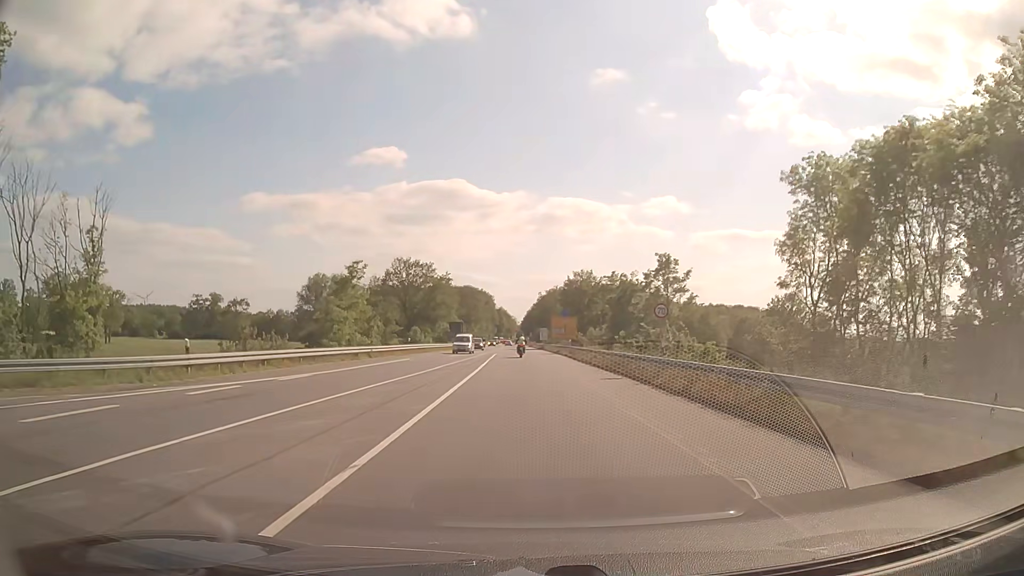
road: secondary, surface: asphalt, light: Day
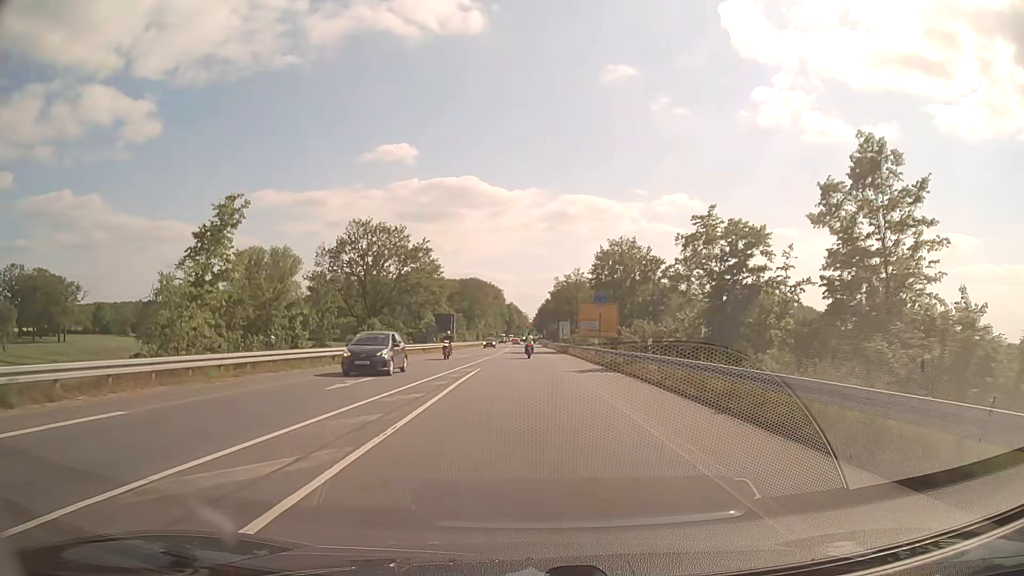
(-0.3, +33.1) m; -1°
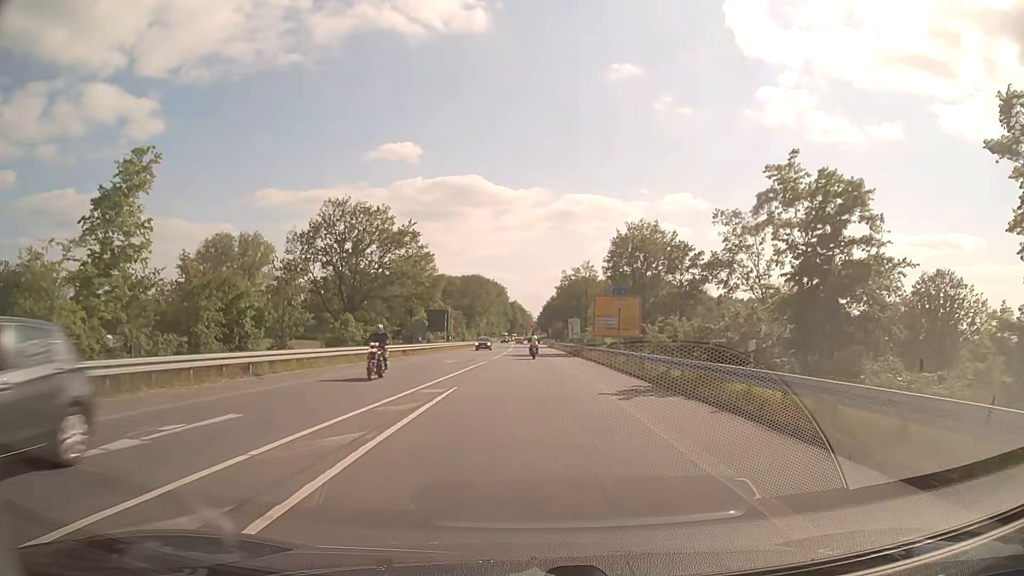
(0.0, +10.7) m; 0°
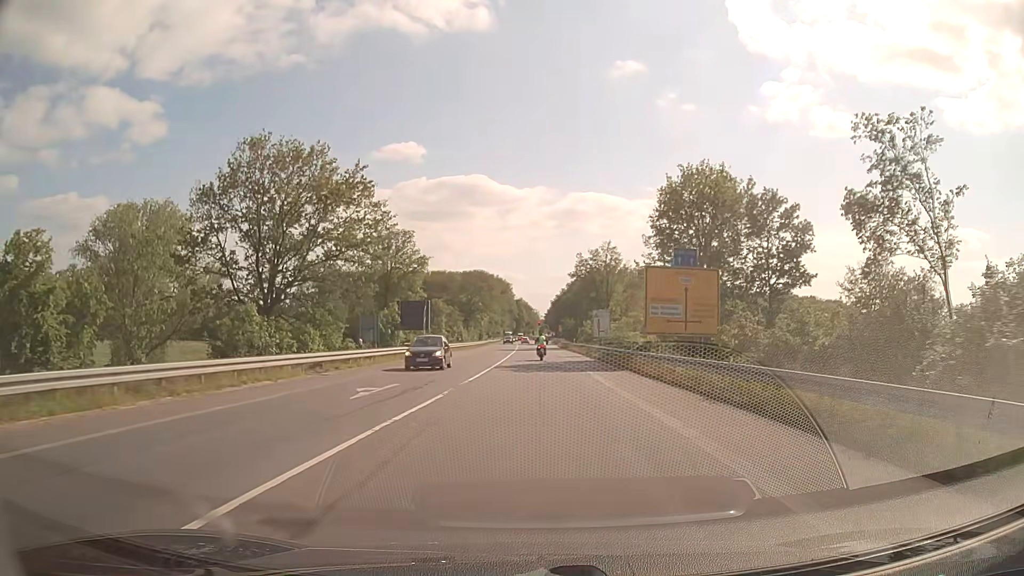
(-0.1, +20.8) m; -1°
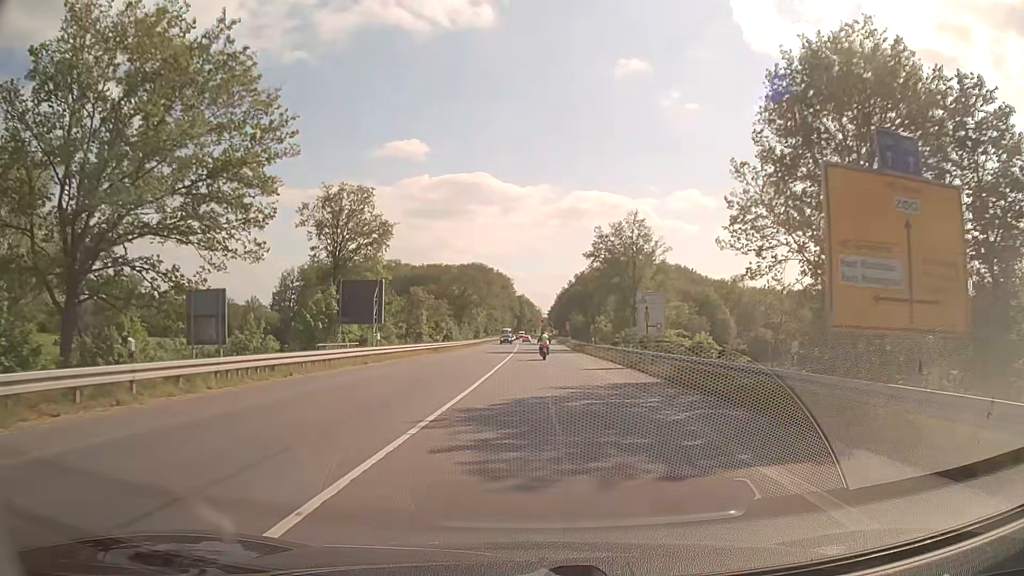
(0.0, +20.0) m; 0°
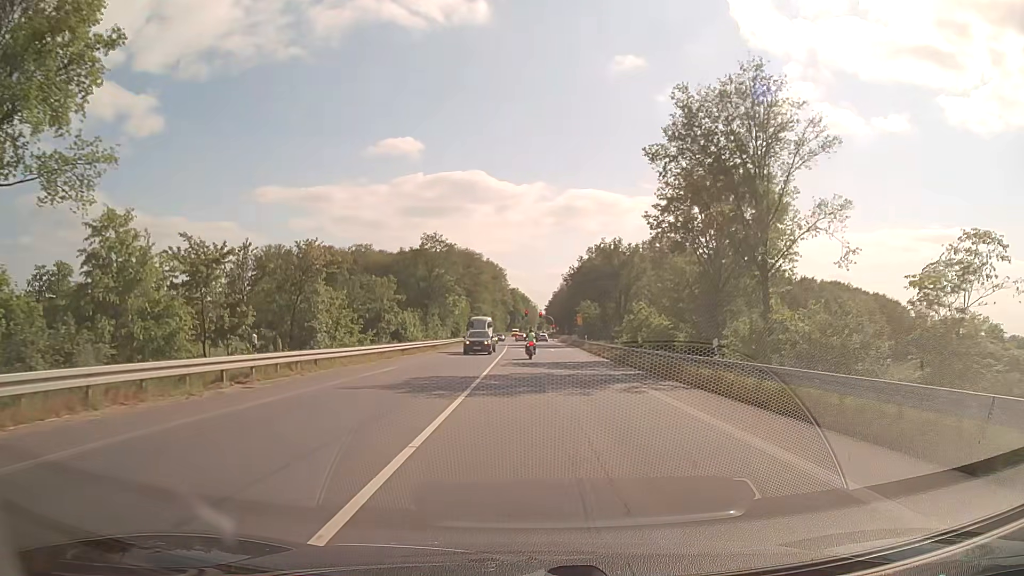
(+0.1, +38.0) m; 0°
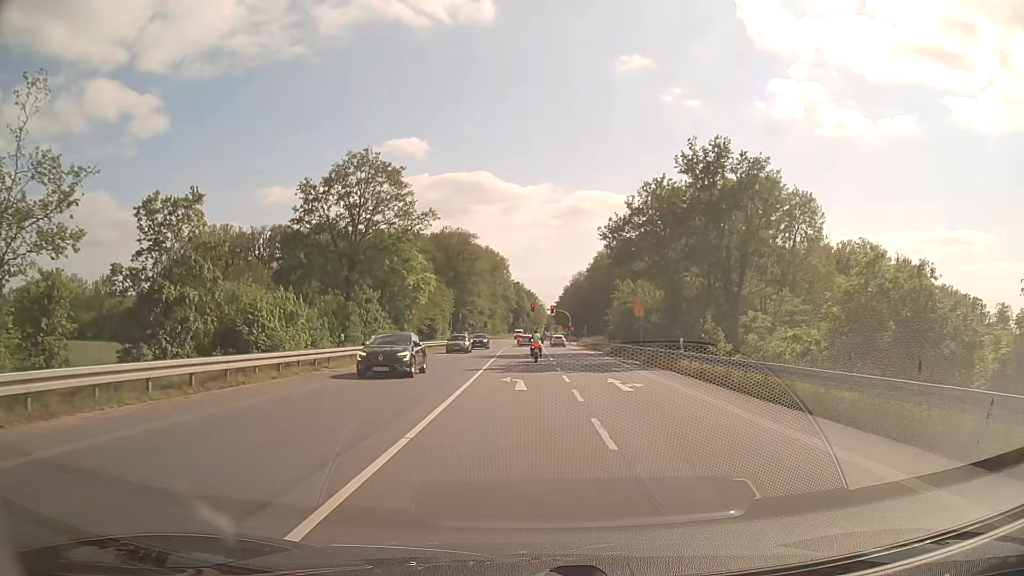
(-0.2, +41.8) m; 0°
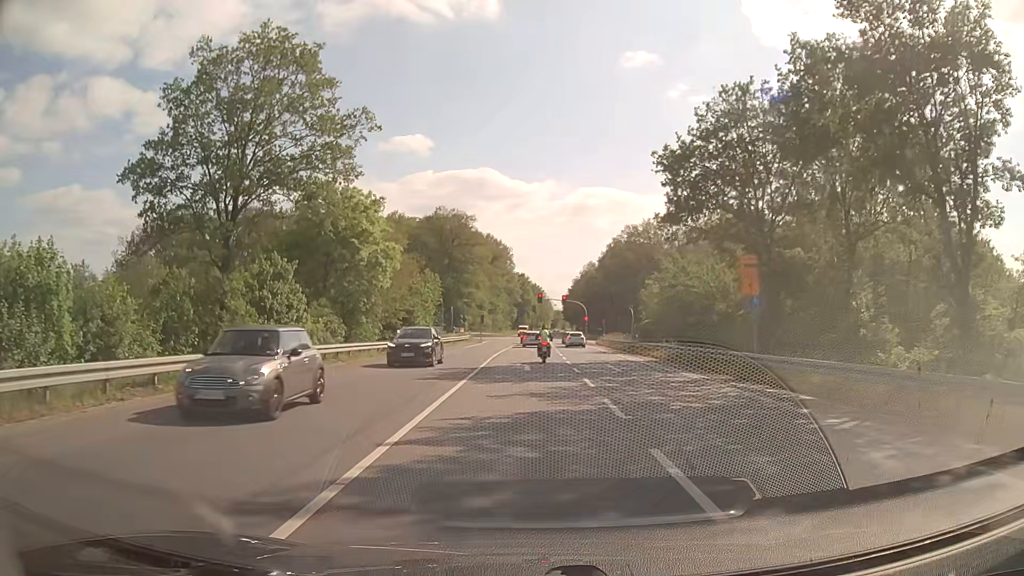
(-0.1, +21.2) m; 0°
(0, +10) (0, +20) (0, +30) (0, +40) (0, +50) (0, +60) (+1, +70) (+1, +80) (+1, +90) (+1, +100) m
